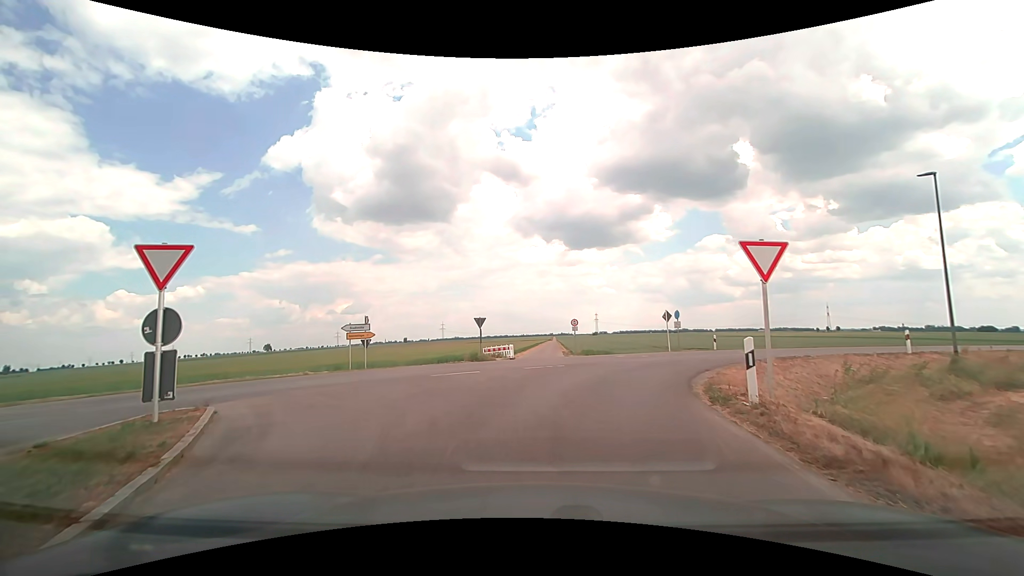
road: unclassified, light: Day
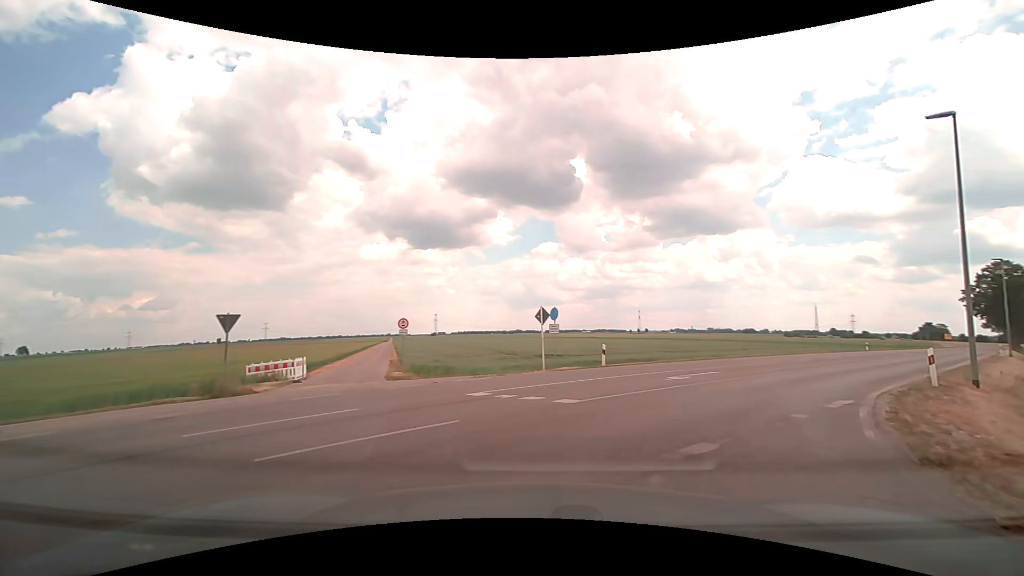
(+0.9, +13.4) m; +17°
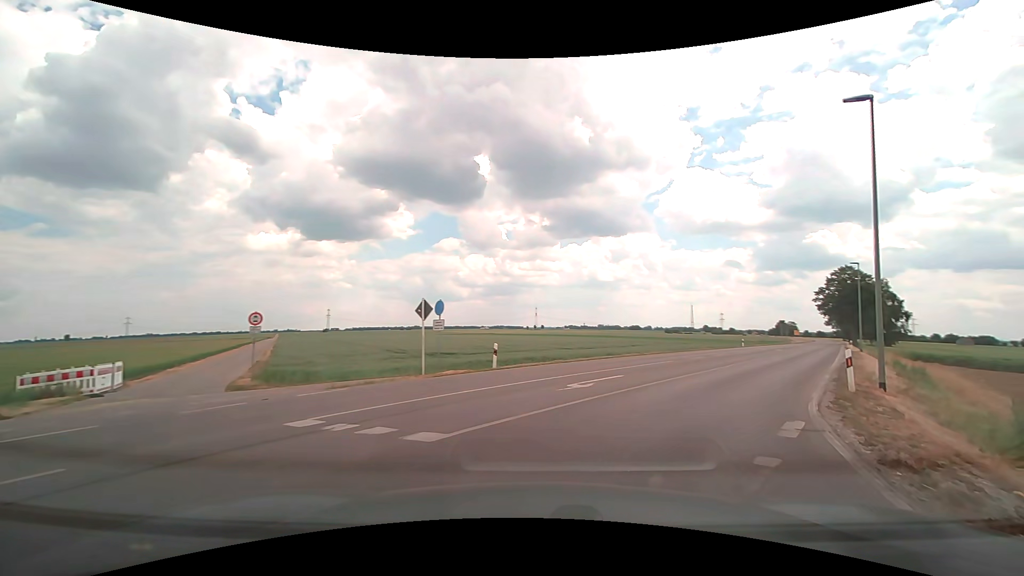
(+0.3, +3.5) m; +11°
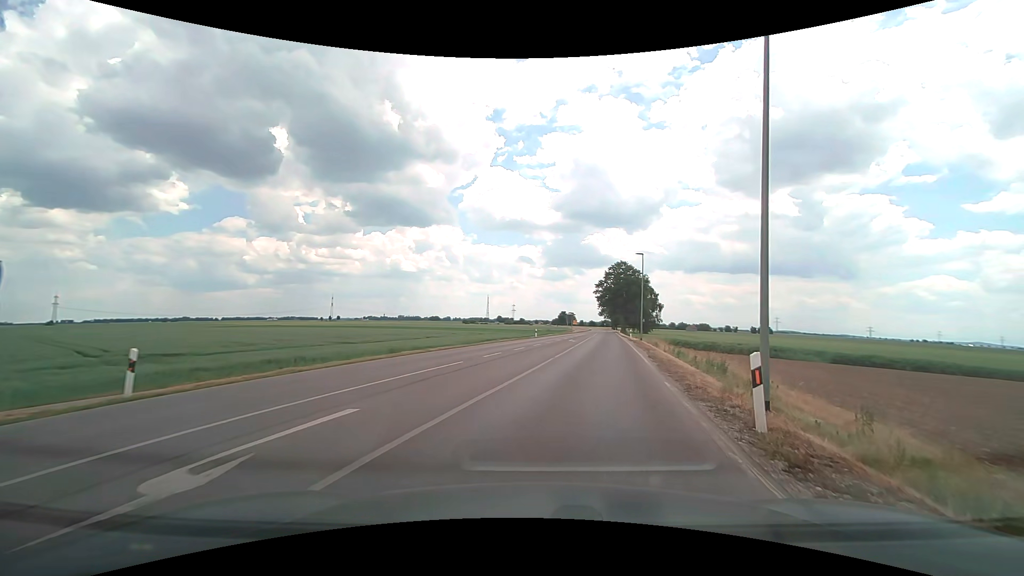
(+1.8, +8.0) m; +24°
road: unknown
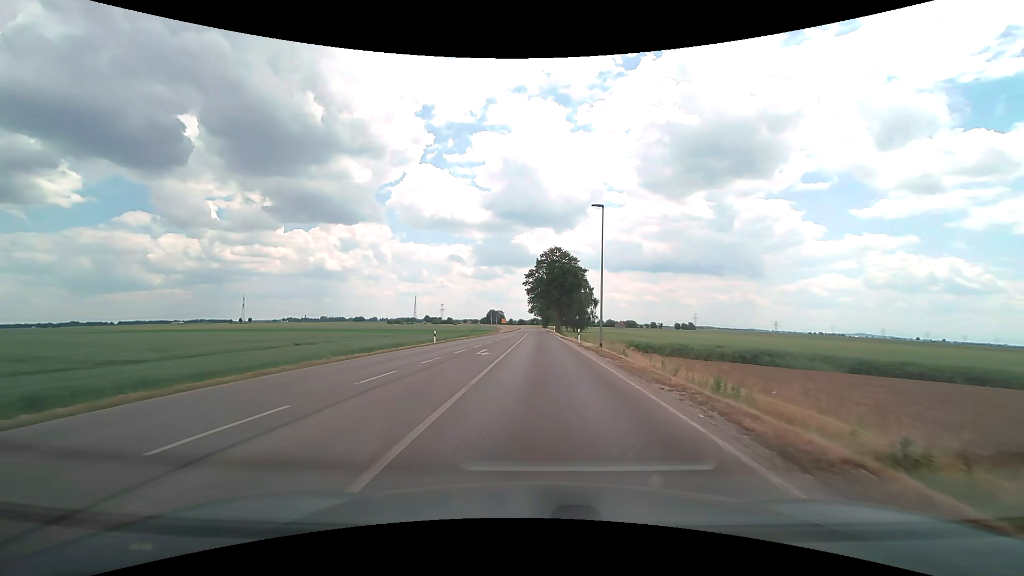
(+2.2, +21.4) m; +8°
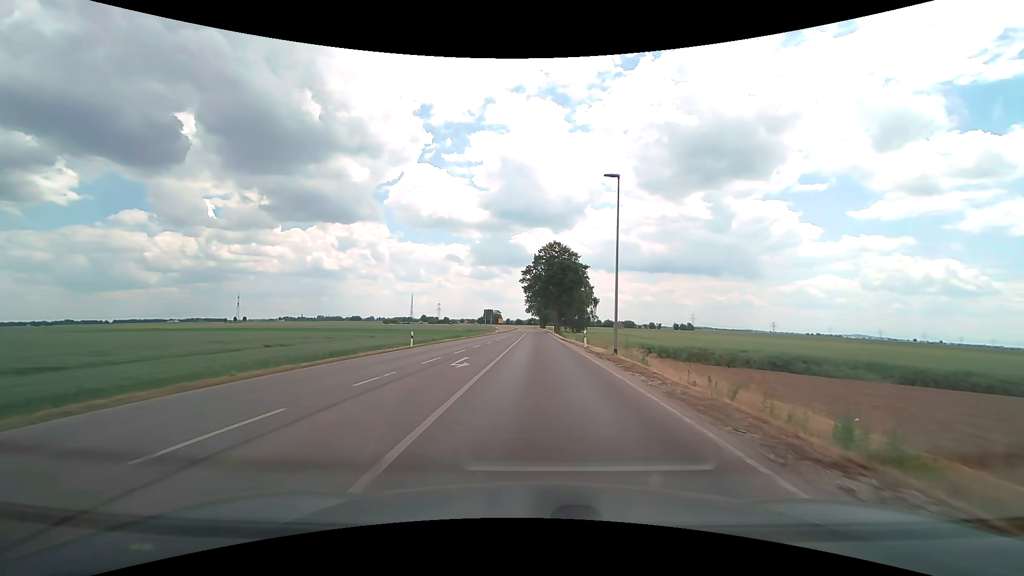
(0.0, +6.5) m; 0°
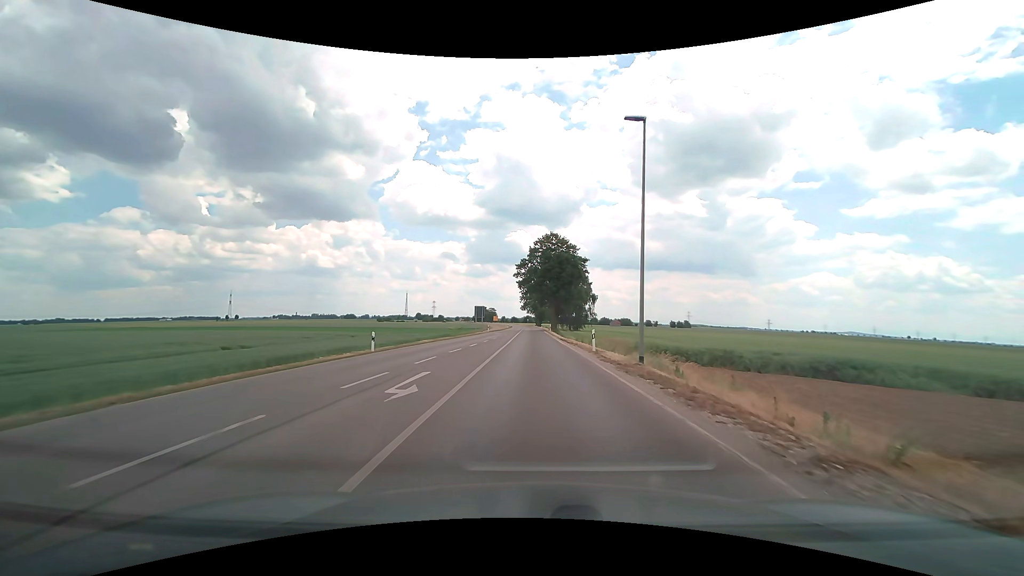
(0.0, +6.8) m; +1°
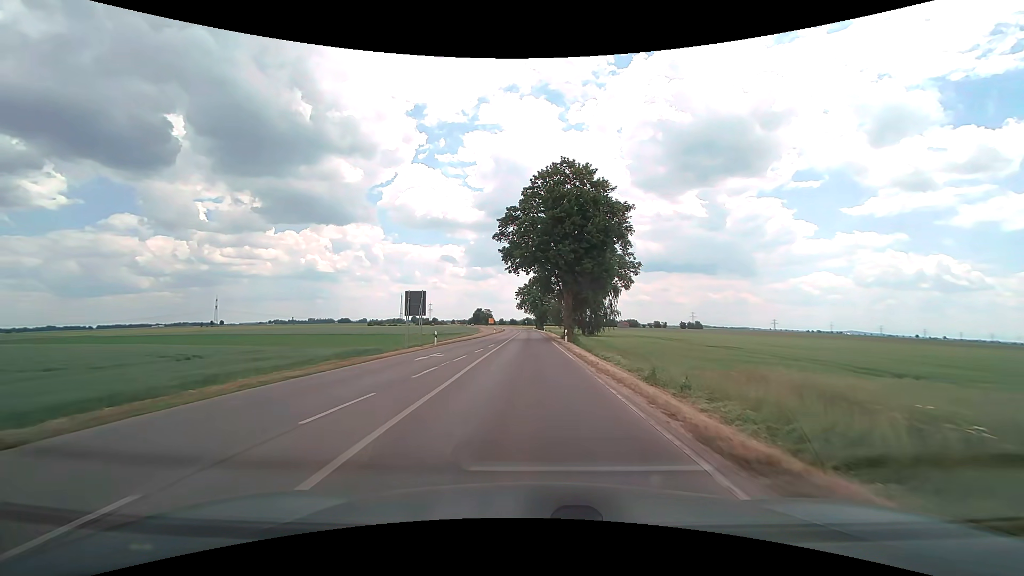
(+0.1, +39.8) m; 0°
(0, +10) (0, +20) (0, +30) (-1, +40) (-1, +50) (-1, +60) (-1, +70) (-1, +80) (-1, +90) (-1, +100) m
